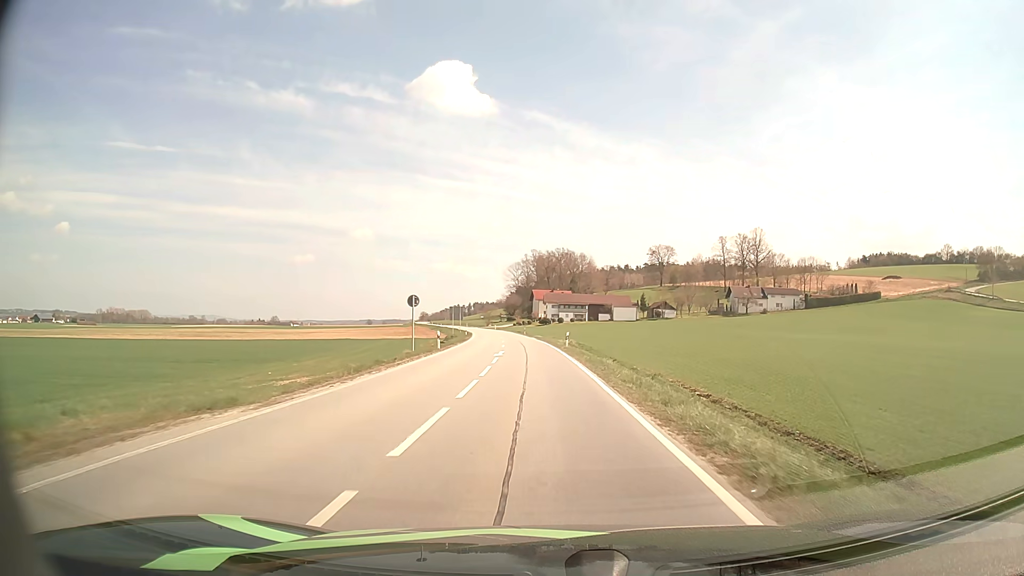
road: secondary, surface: asphalt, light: Day
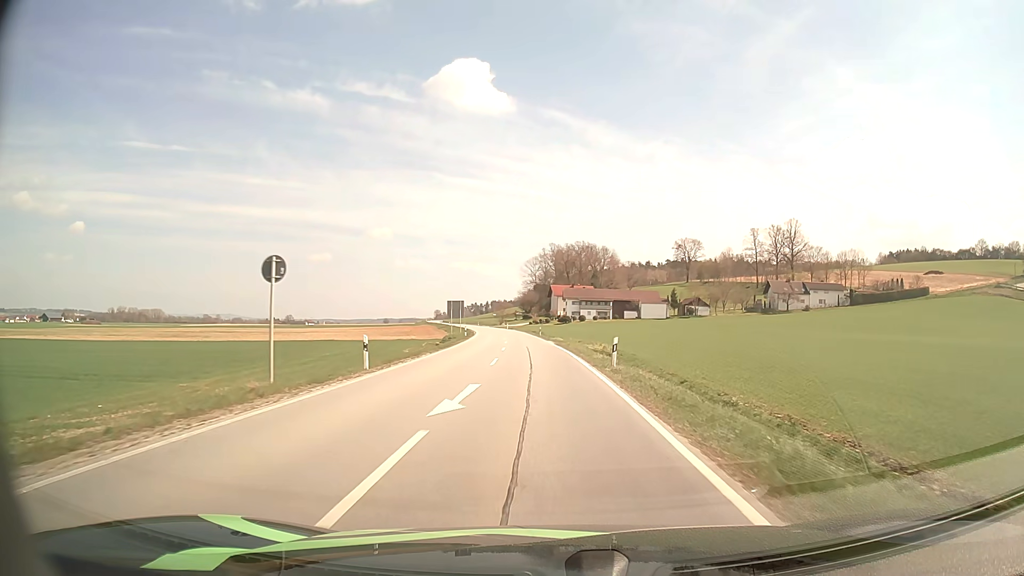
(-0.3, +19.4) m; -2°
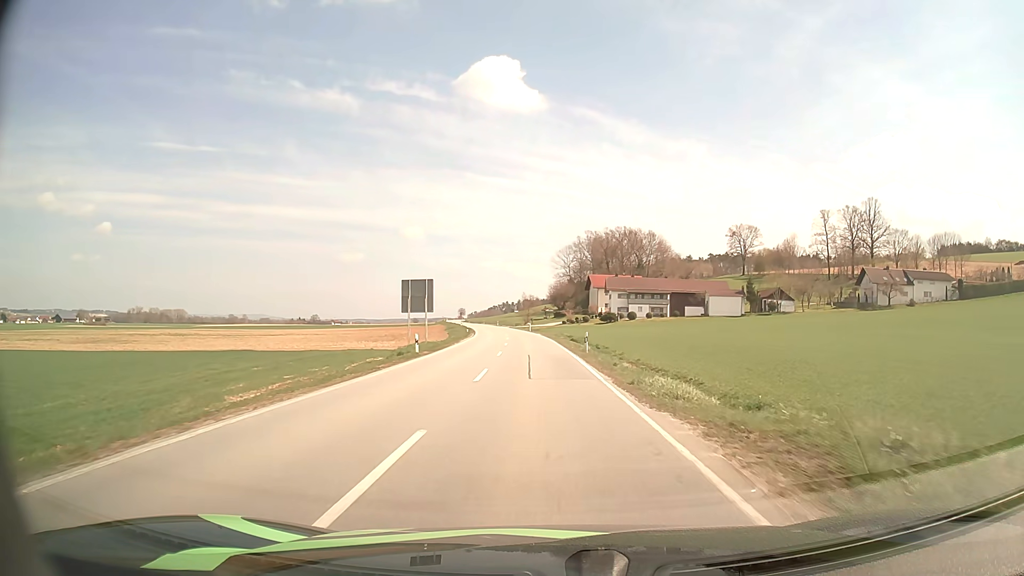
(-0.9, +39.7) m; -3°
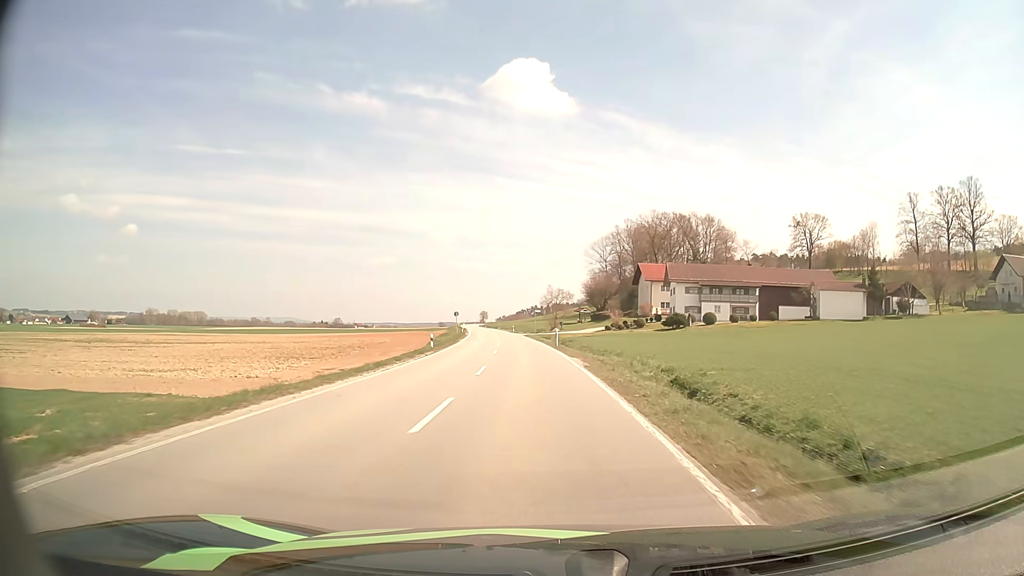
(-0.8, +41.2) m; -2°
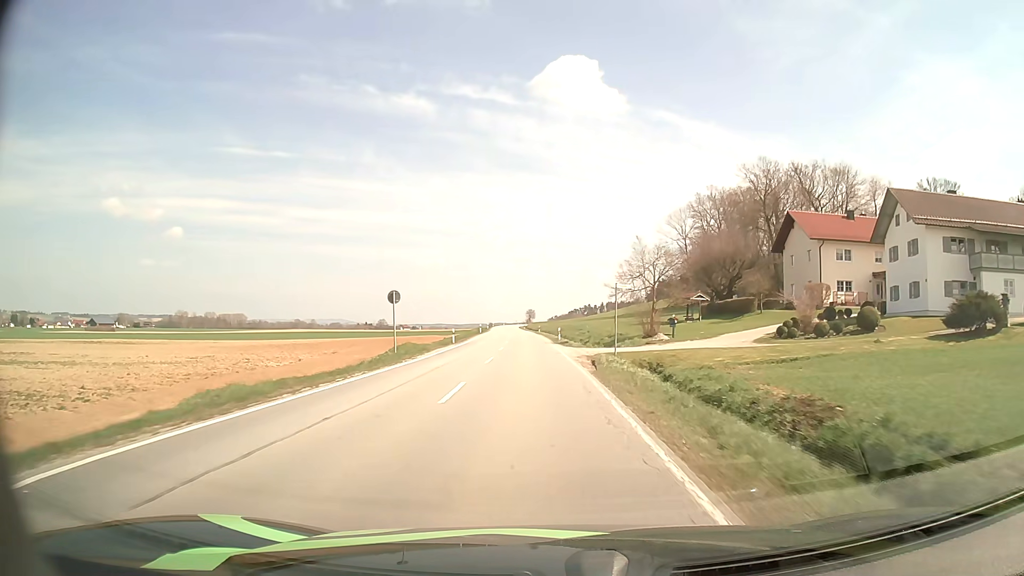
(-2.1, +54.5) m; -4°
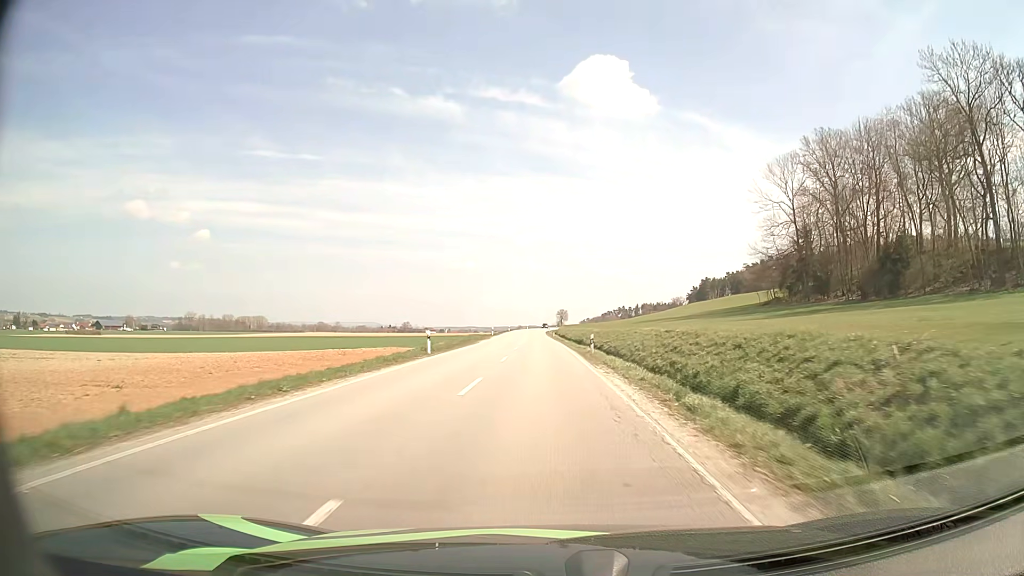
(-1.8, +56.1) m; -3°
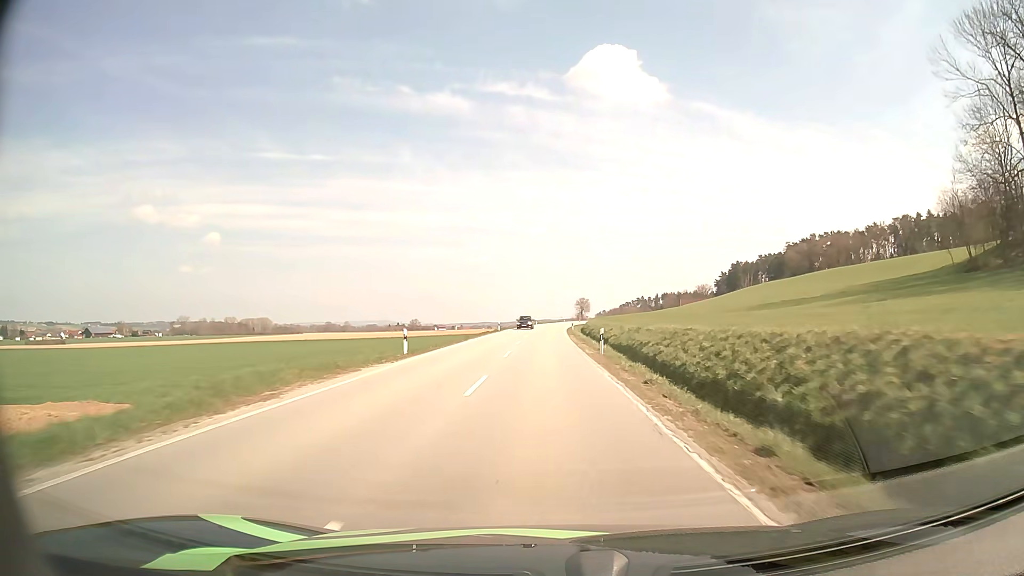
(-0.7, +58.0) m; -1°
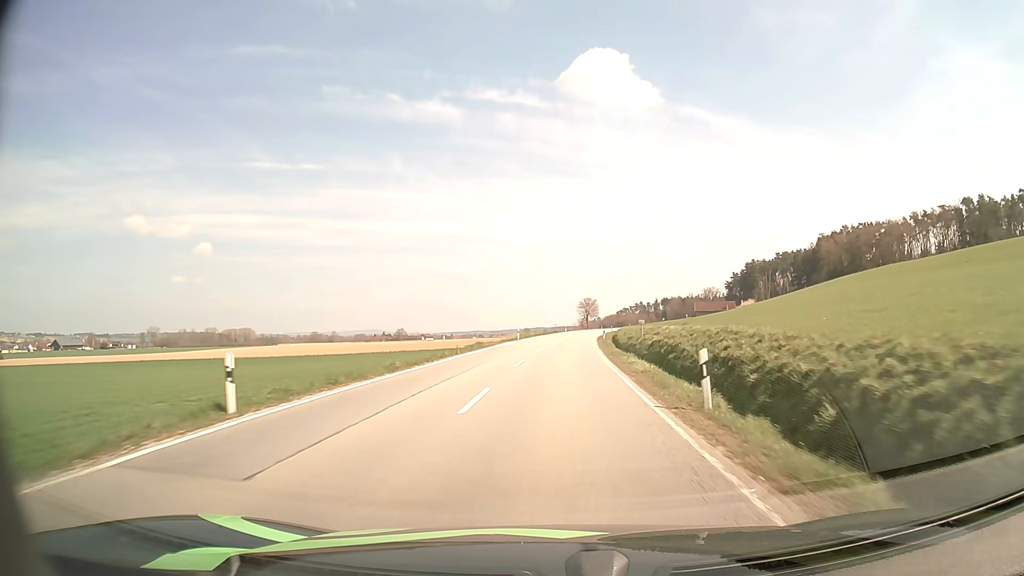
(-0.1, +59.1) m; 0°
(0, +10) (0, +20) (+1, +30) (+1, +40) (+2, +50) (+3, +60) (+3, +70) (+5, +80) (+6, +90) (+7, +100) m
